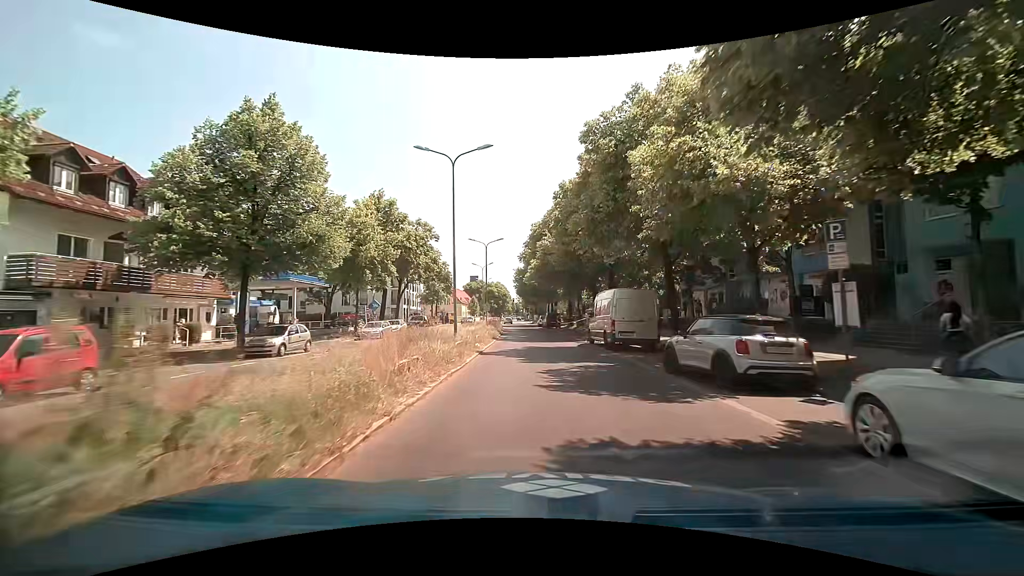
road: secondary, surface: asphalt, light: Day
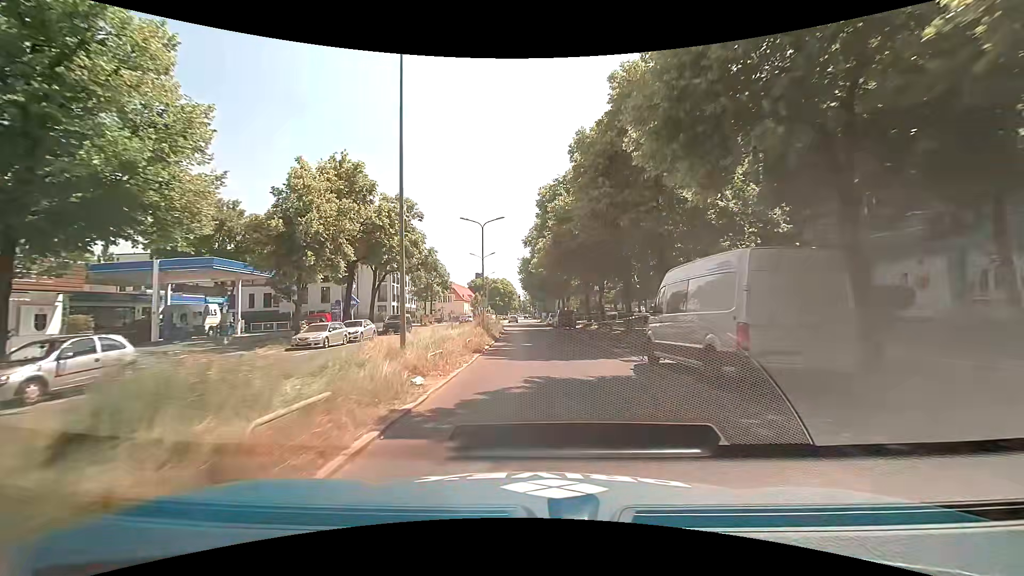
(0.0, +11.9) m; +2°
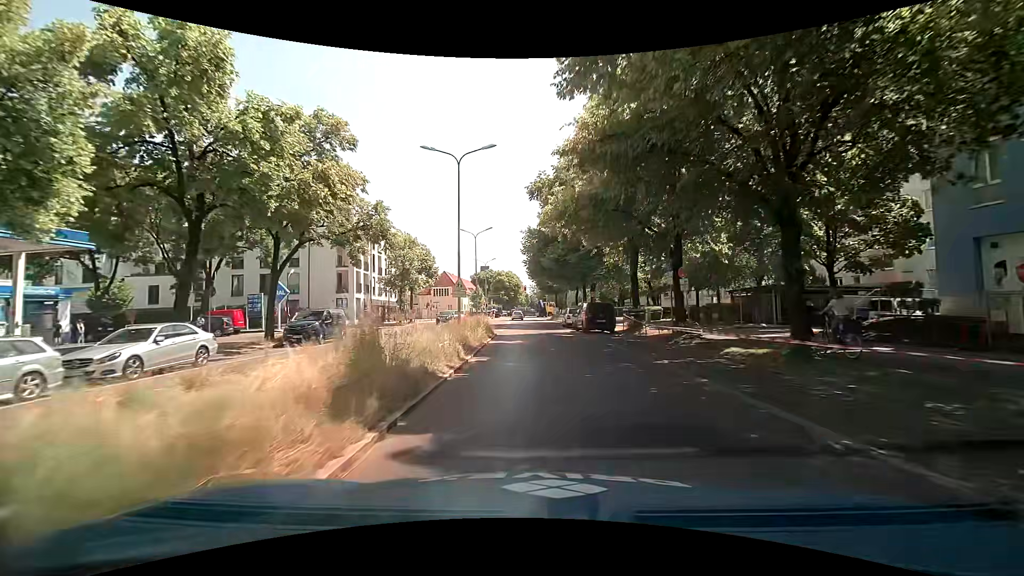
(-0.8, +19.2) m; -2°
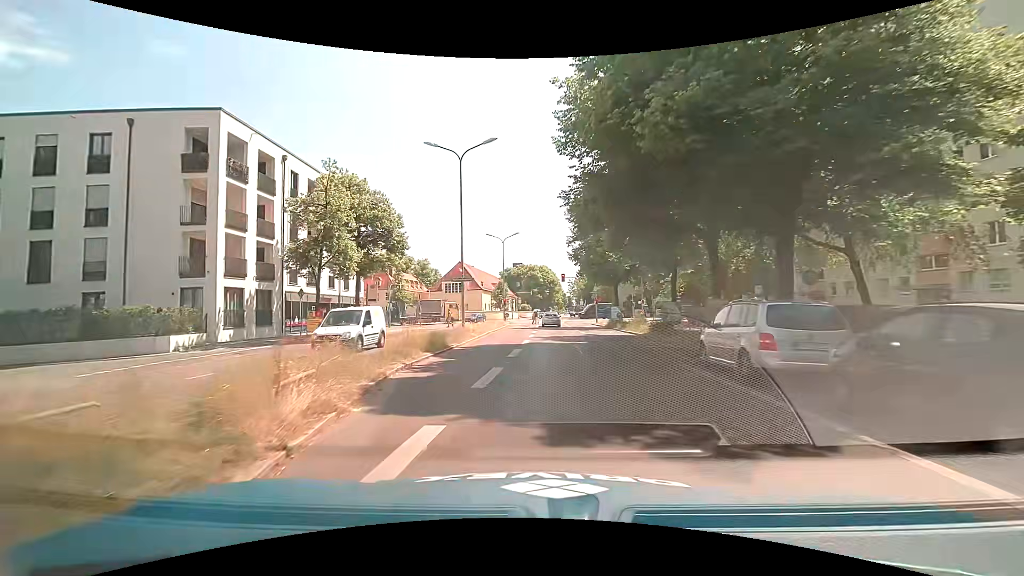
(-0.8, +30.3) m; -4°
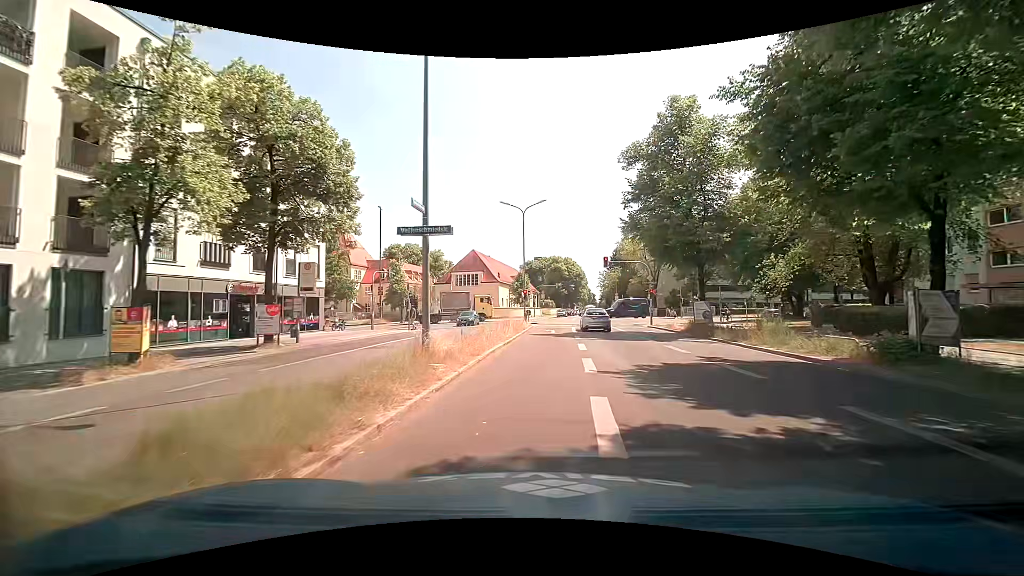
(-1.0, +16.0) m; -3°
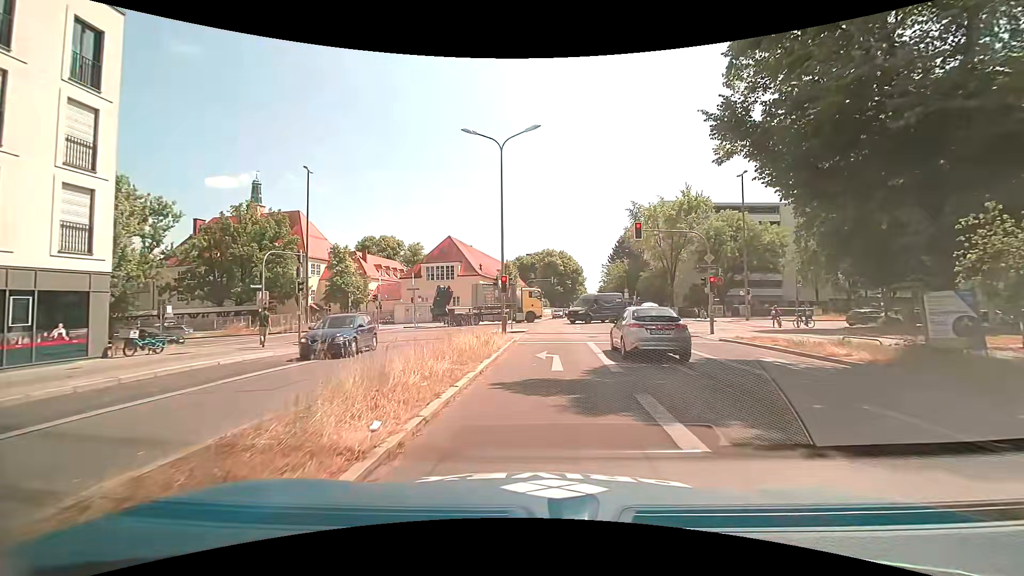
(+0.6, +17.5) m; +1°
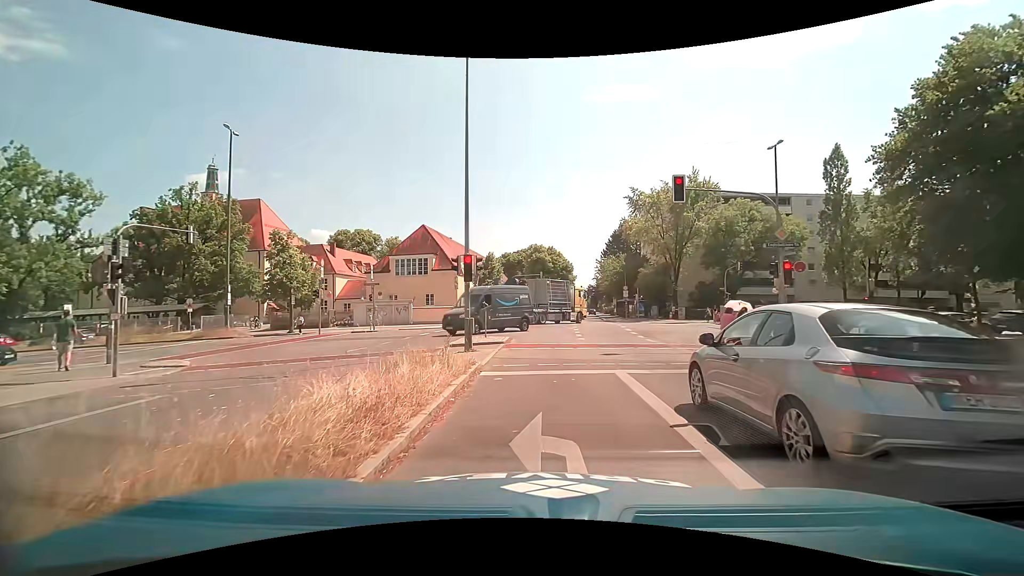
(+0.1, +9.4) m; +2°
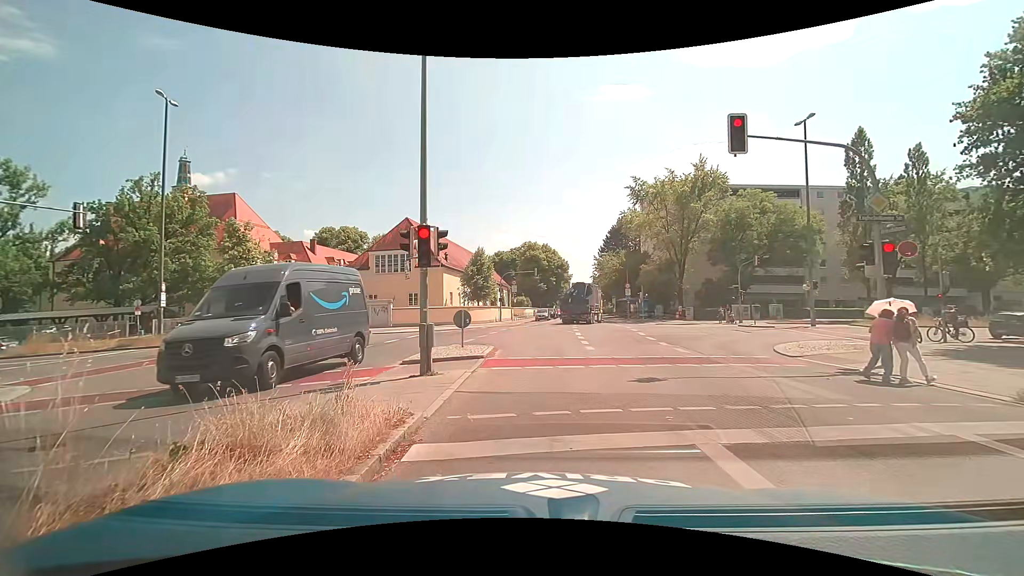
(0.0, +5.2) m; -2°
